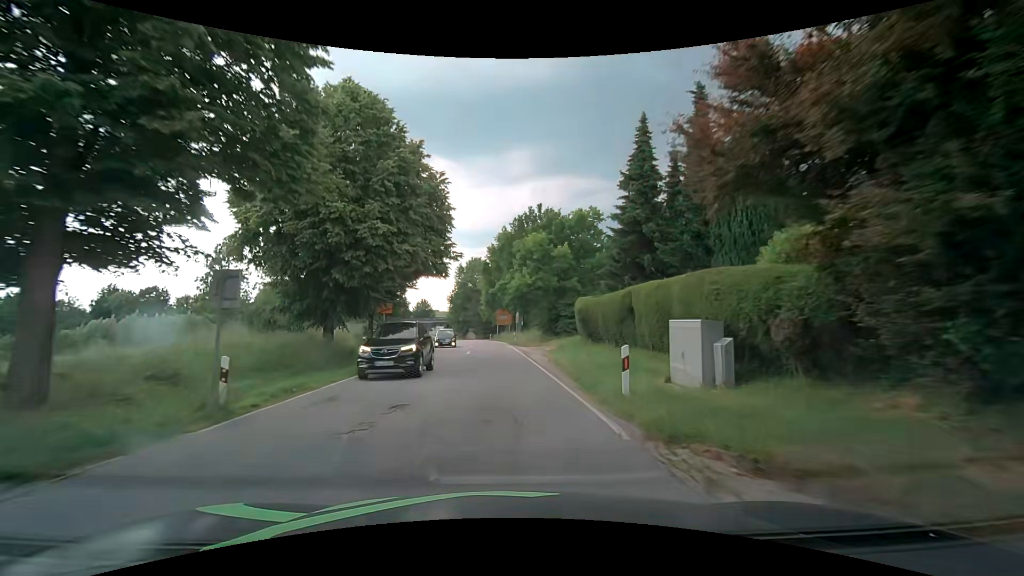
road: secondary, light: Day
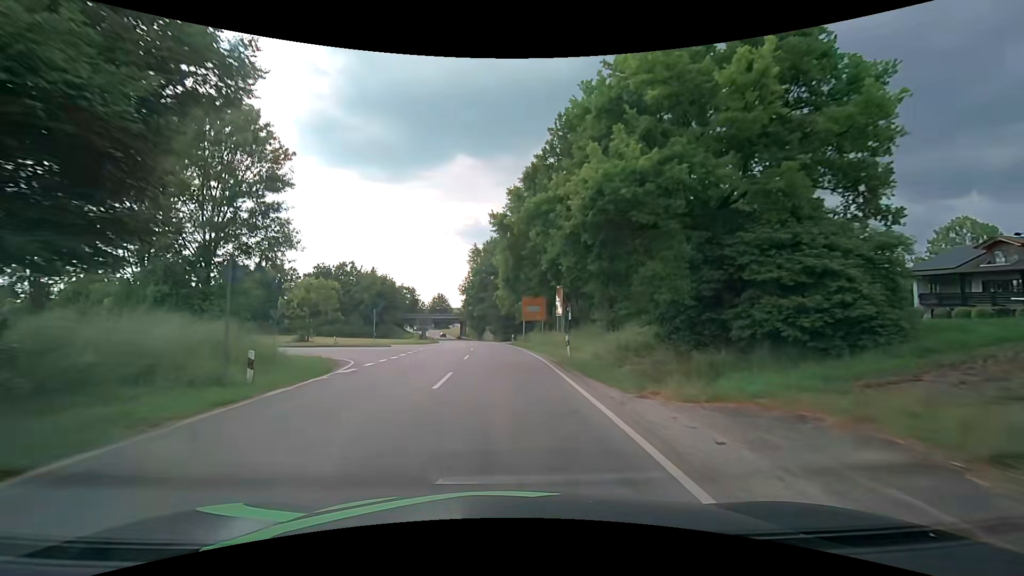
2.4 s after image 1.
(-0.6, +30.9) m; -2°
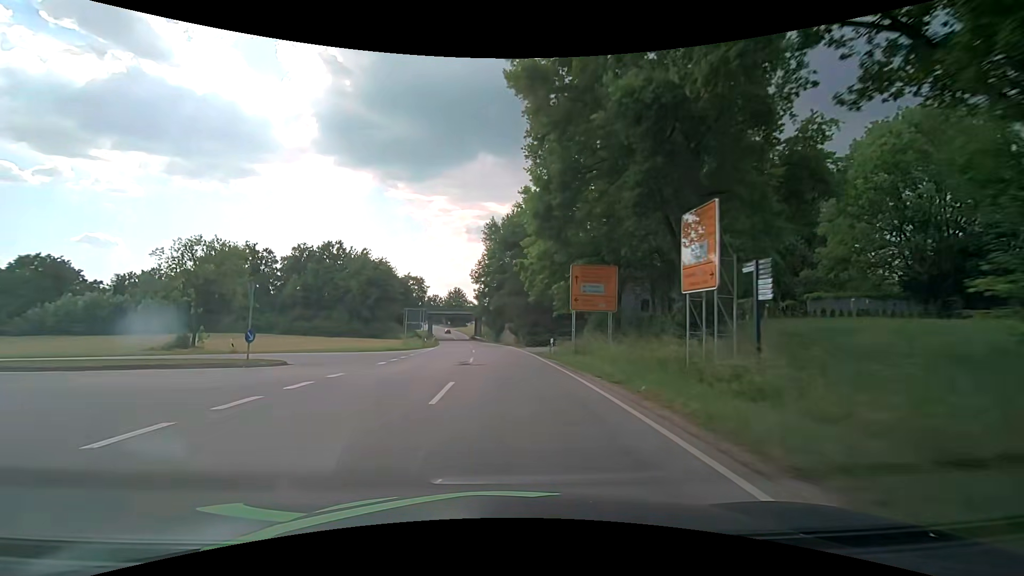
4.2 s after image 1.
(-0.7, +25.8) m; -2°
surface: asphalt
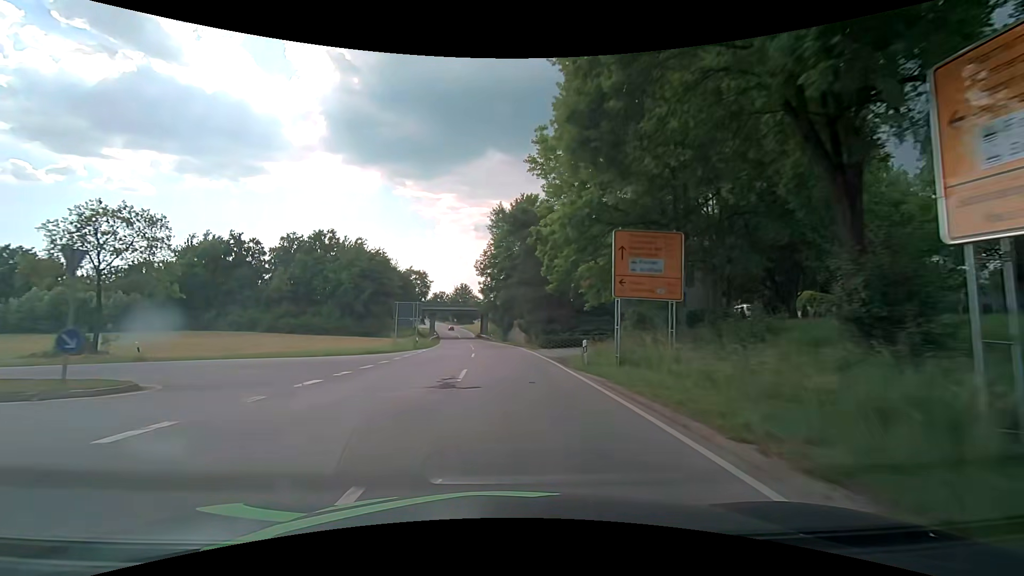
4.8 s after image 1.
(-0.1, +9.0) m; -2°
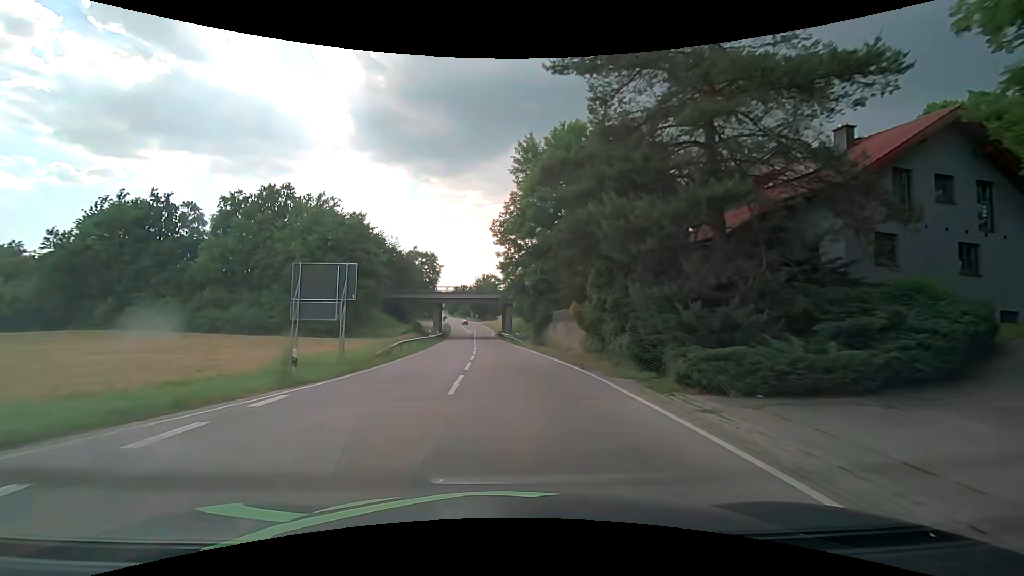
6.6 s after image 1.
(-0.4, +27.3) m; -2°
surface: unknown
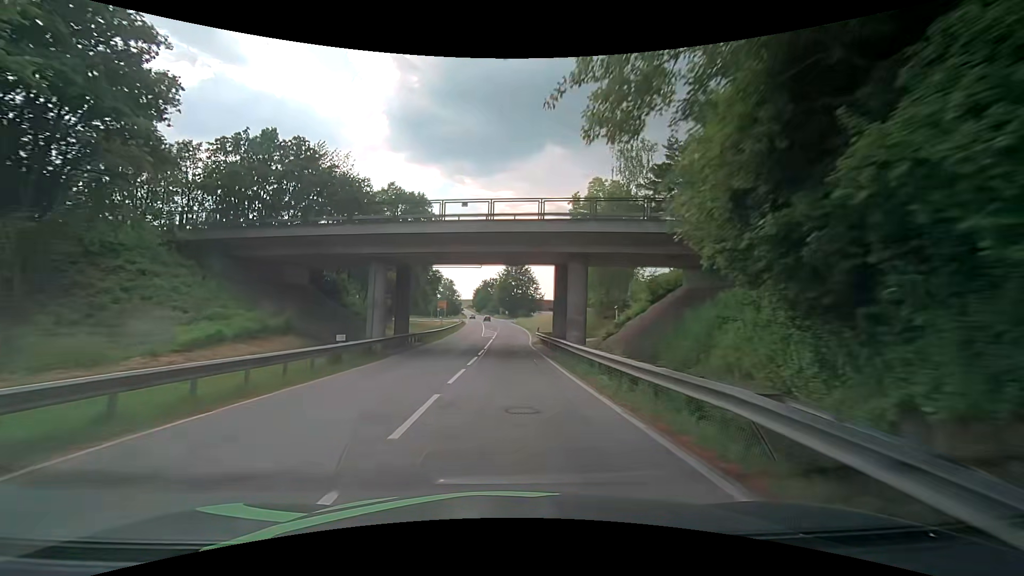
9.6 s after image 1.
(-1.9, +46.8) m; -4°
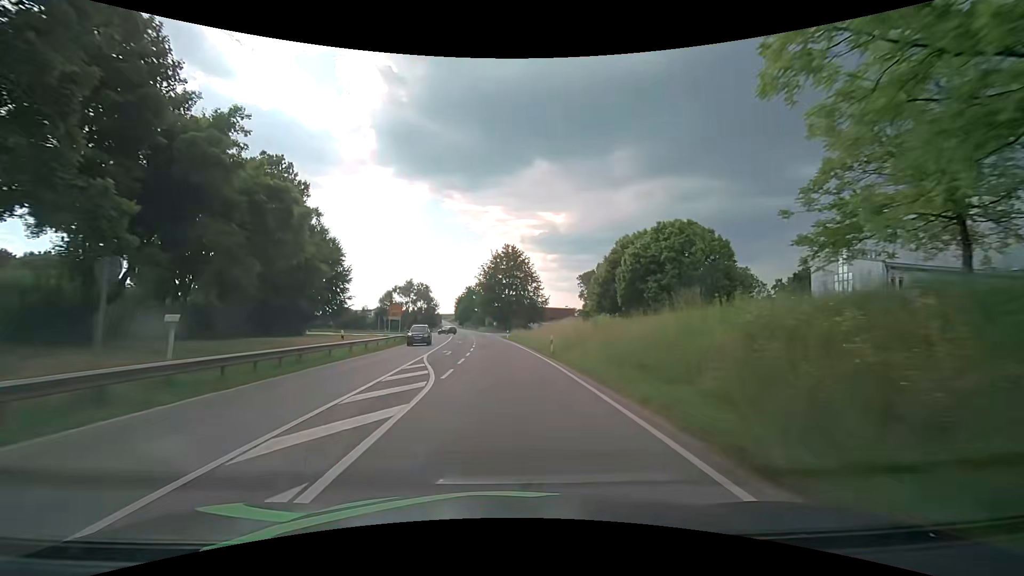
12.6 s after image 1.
(+0.6, +48.5) m; 0°
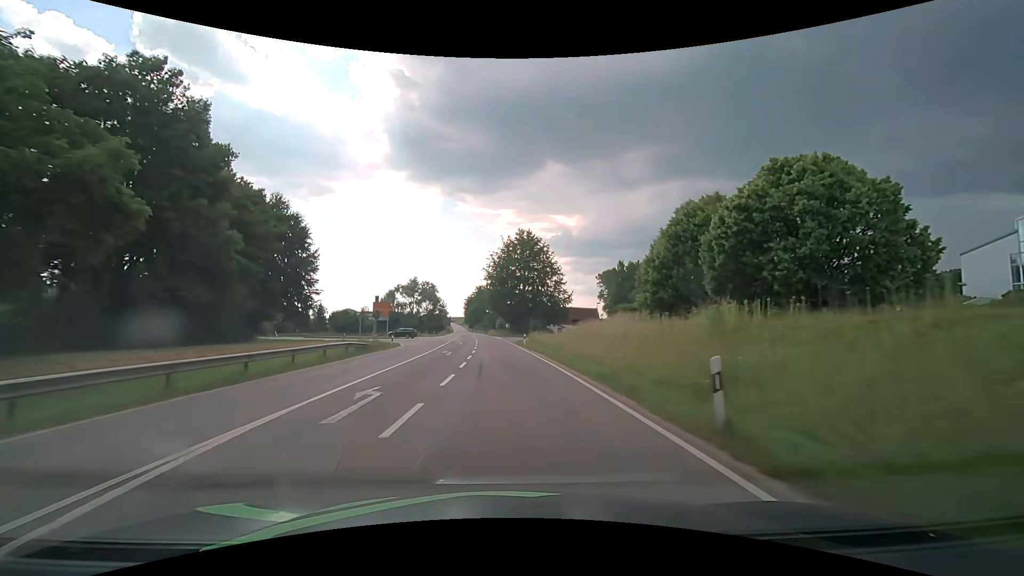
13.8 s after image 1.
(-0.1, +19.6) m; -1°
(0, +10) (0, +20) (0, +30) (-1, +40) (-1, +50) (-2, +60) (-2, +70) (-3, +80) (-4, +90) (-5, +100) m
